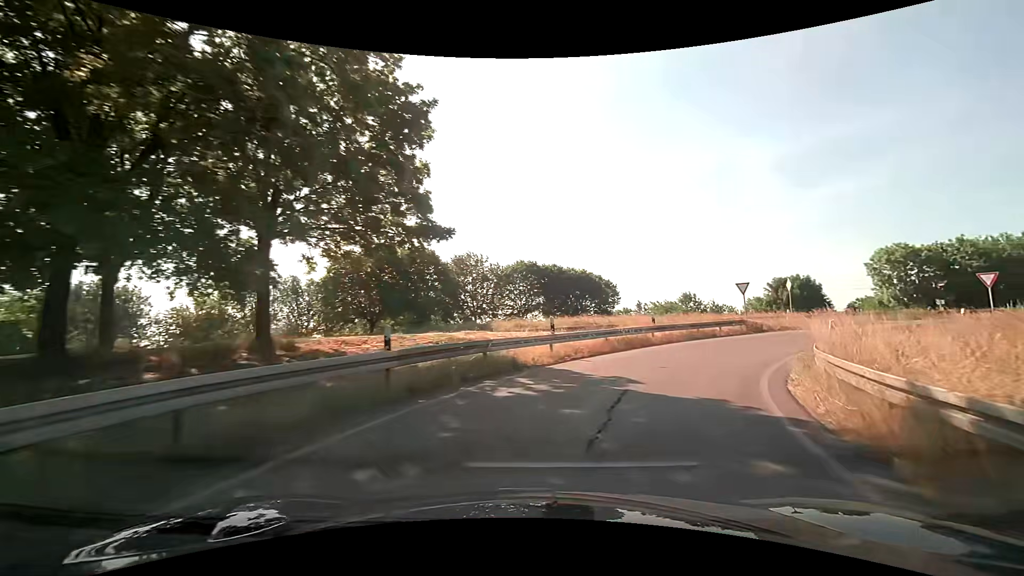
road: trunk_link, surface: asphalt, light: Day
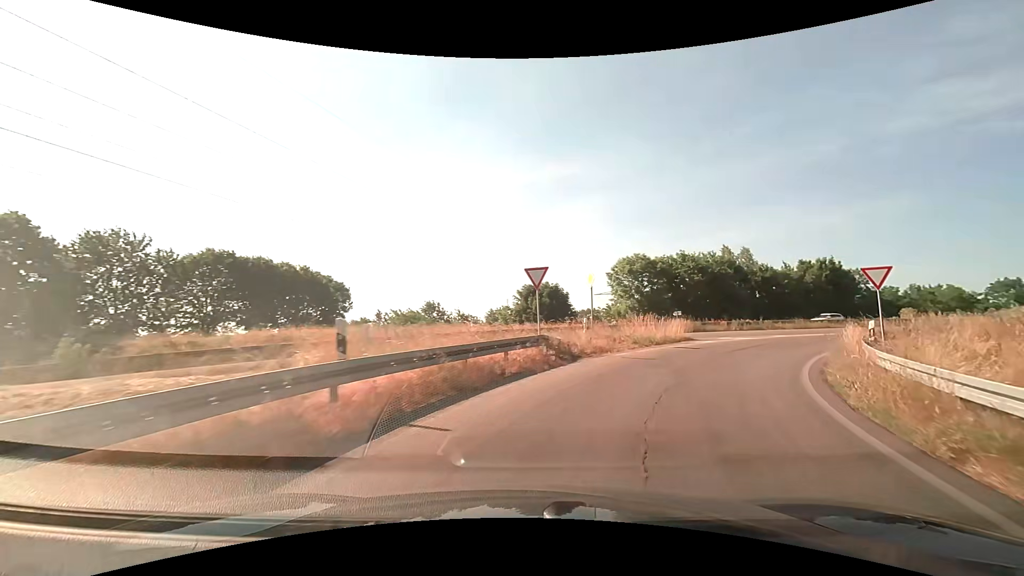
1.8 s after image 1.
(+3.8, +16.1) m; +29°
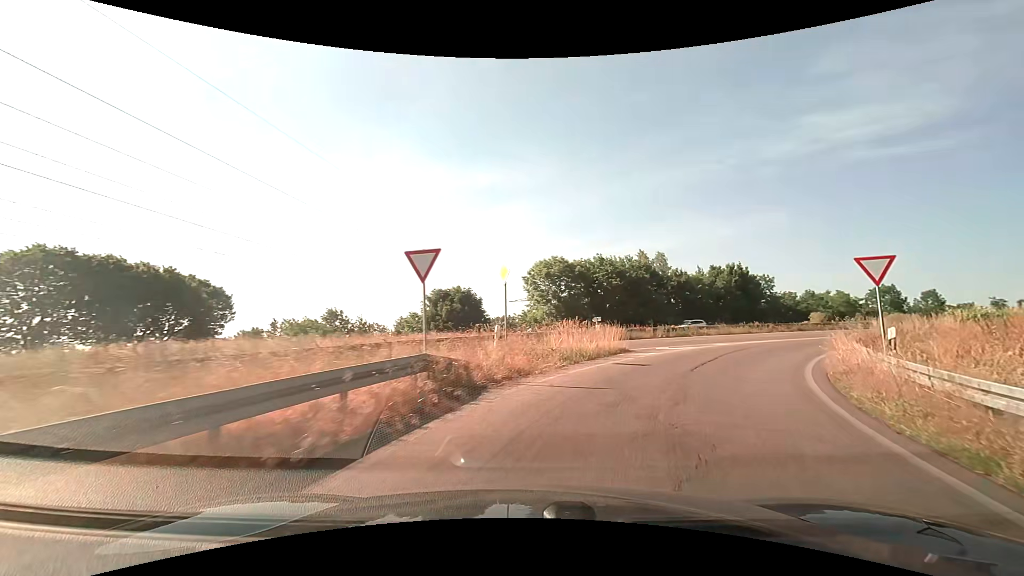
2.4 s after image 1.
(+0.5, +5.5) m; +9°
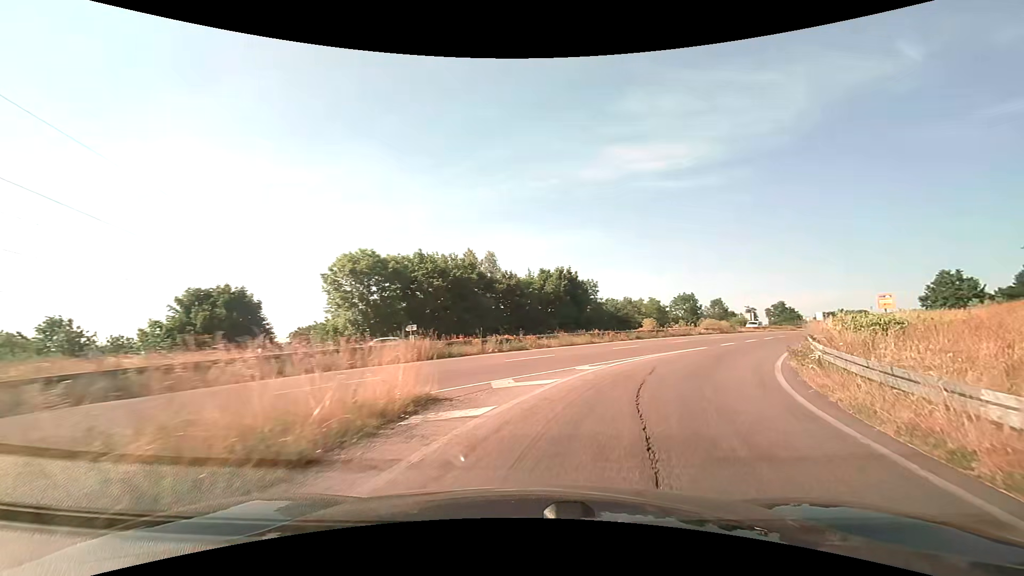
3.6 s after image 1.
(+1.8, +10.4) m; +20°
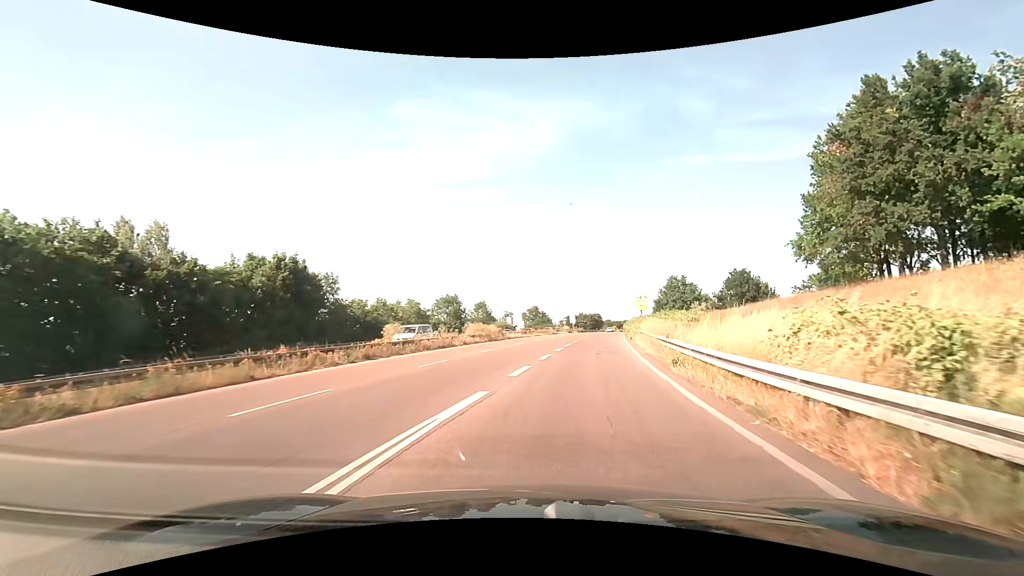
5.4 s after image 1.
(+4.5, +16.3) m; +27°
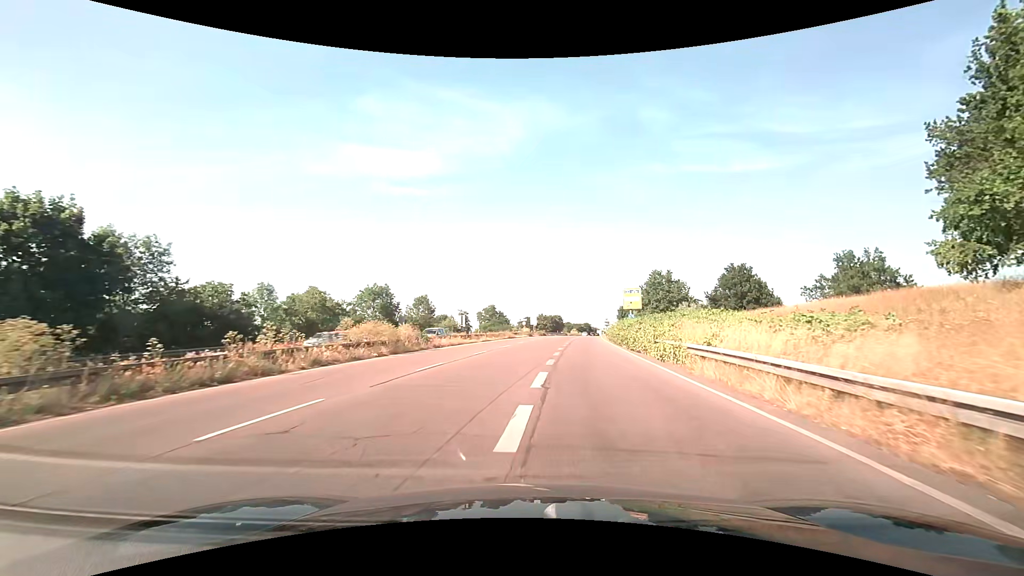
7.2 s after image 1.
(+1.1, +20.0) m; +5°
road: trunk
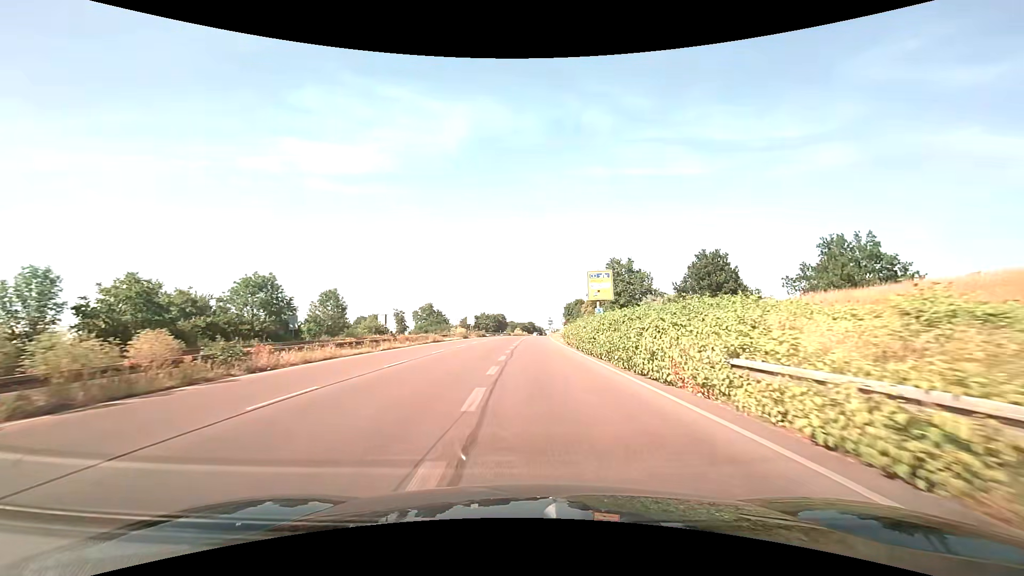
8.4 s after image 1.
(+1.1, +15.4) m; +7°
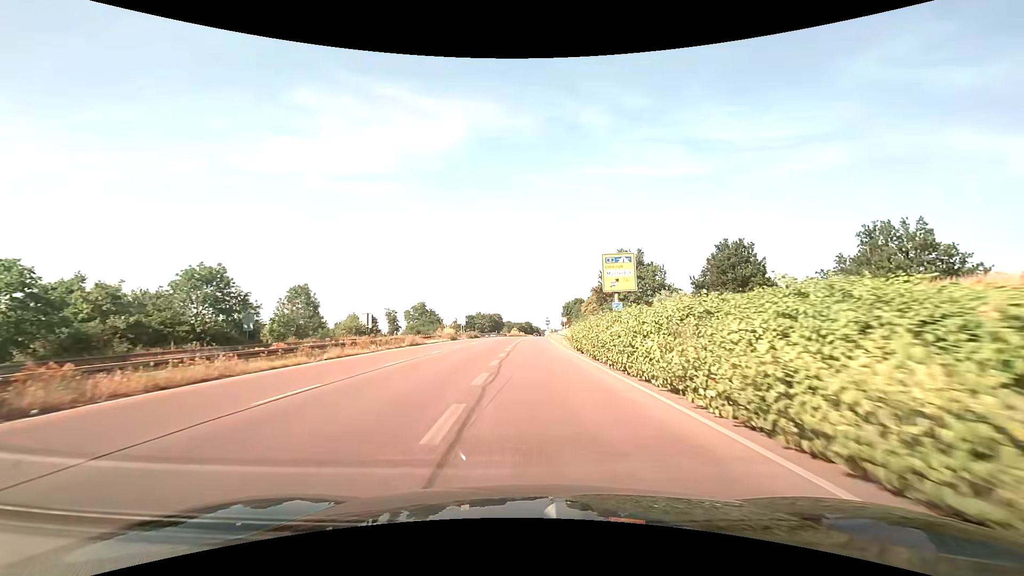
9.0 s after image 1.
(0.0, +8.4) m; 0°
(0, +10) (0, +20) (0, +30) (0, +40) (0, +50) (0, +60) (0, +70) (-1, +80) (-1, +90) (-1, +100) m
